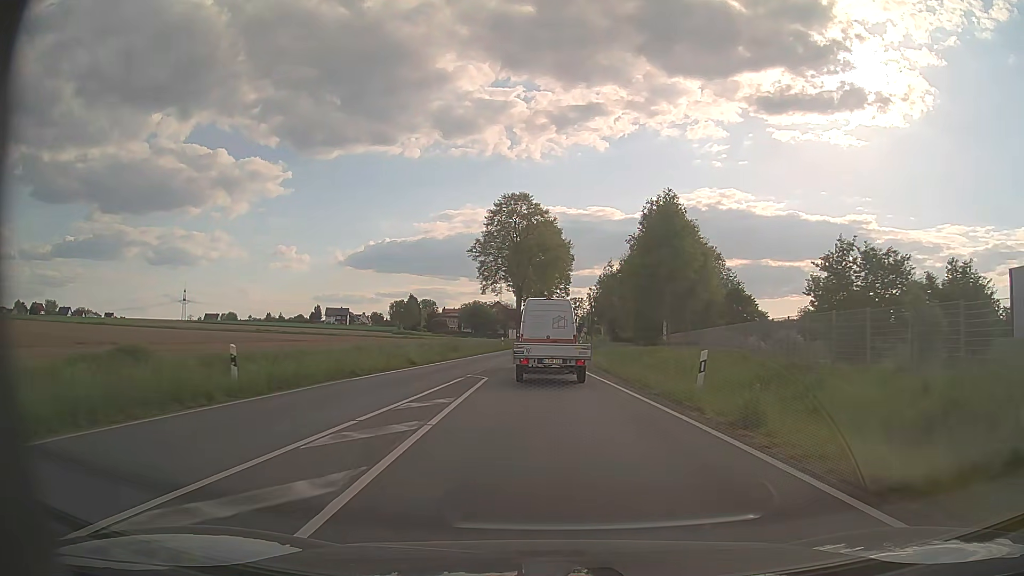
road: secondary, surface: asphalt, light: Day
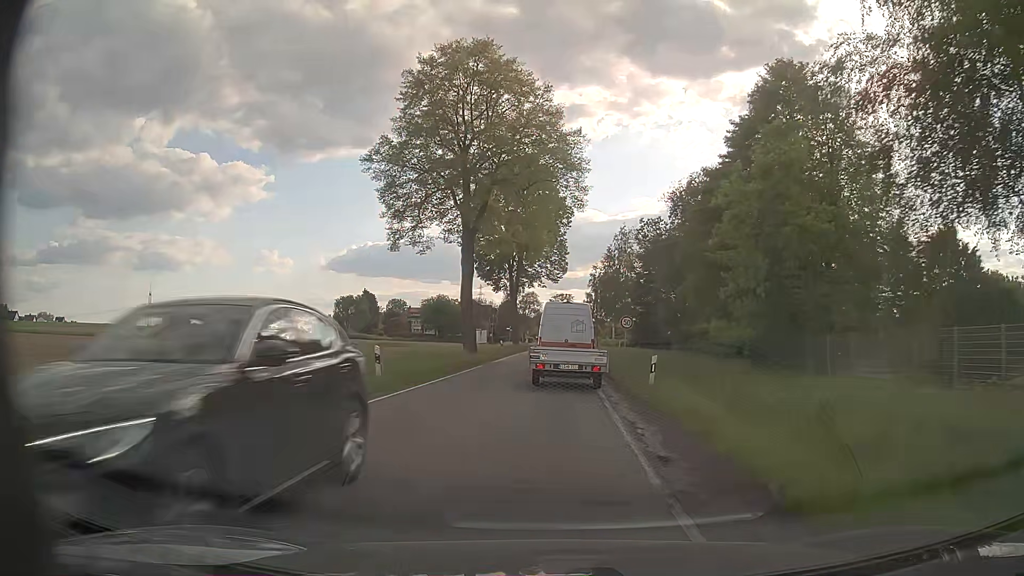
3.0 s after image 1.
(-0.1, +44.7) m; +1°
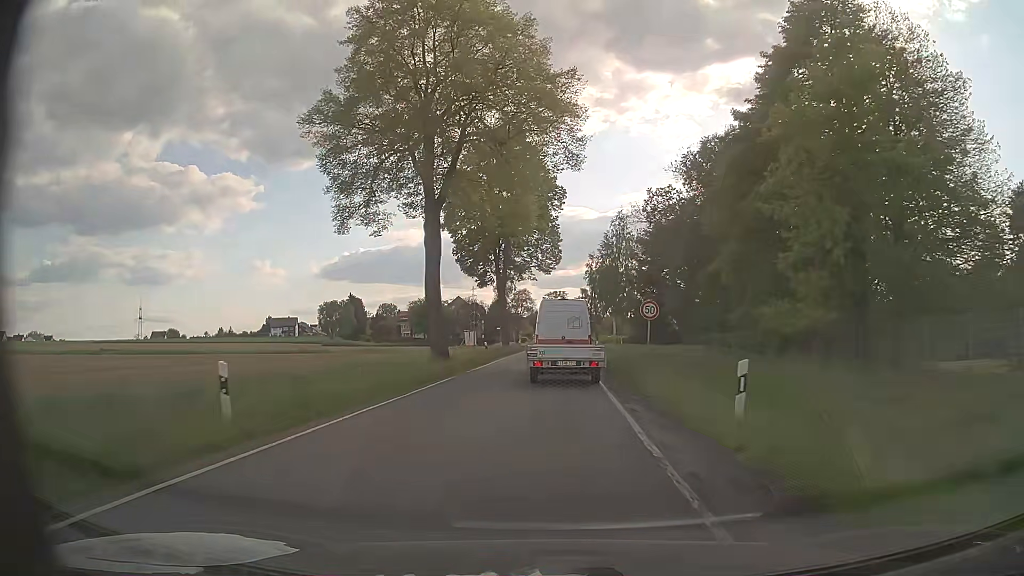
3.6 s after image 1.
(+0.1, +8.6) m; +1°
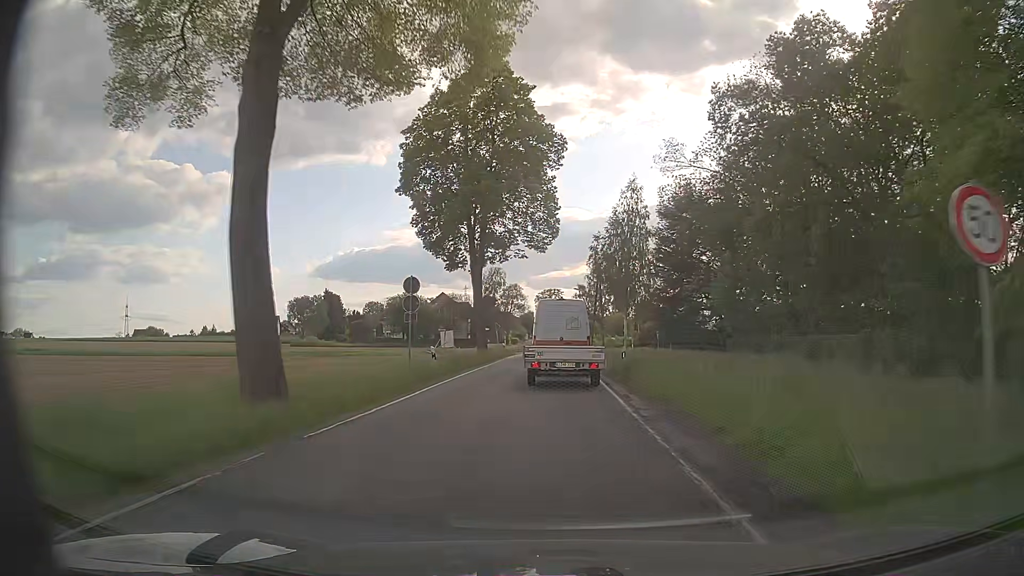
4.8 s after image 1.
(-0.1, +17.5) m; 0°
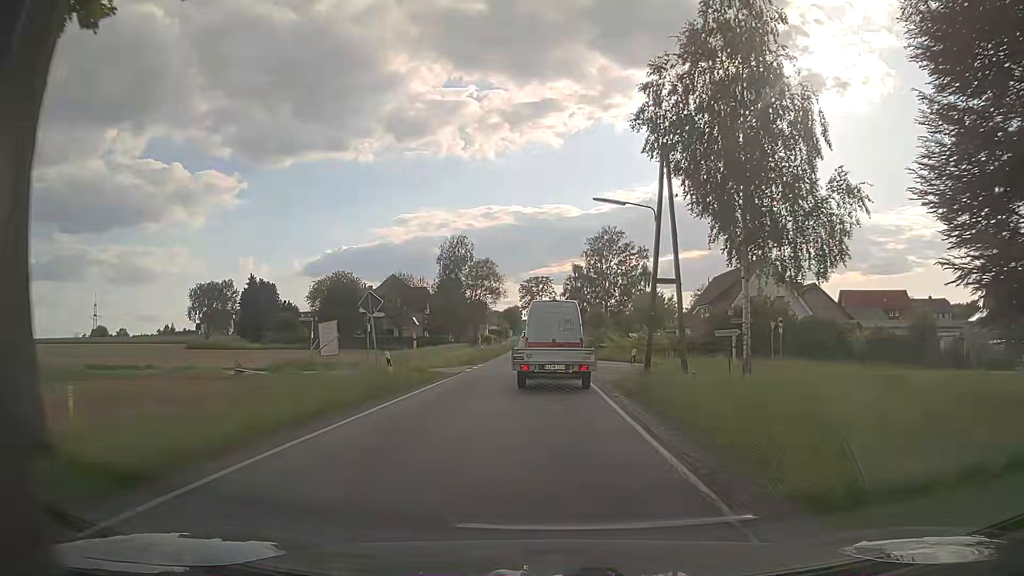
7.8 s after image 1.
(+0.4, +41.9) m; +1°
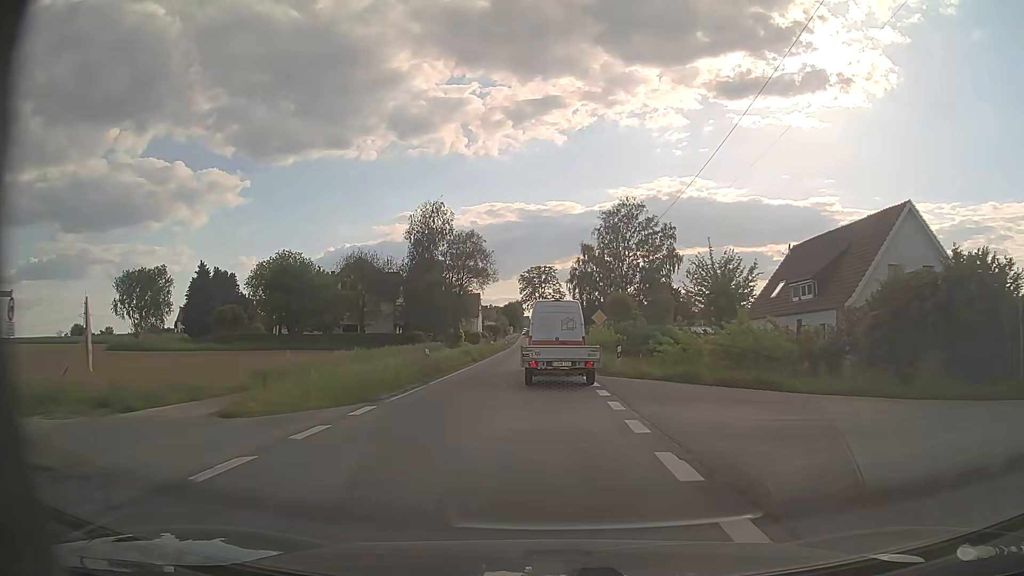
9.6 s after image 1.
(-0.1, +24.1) m; -1°
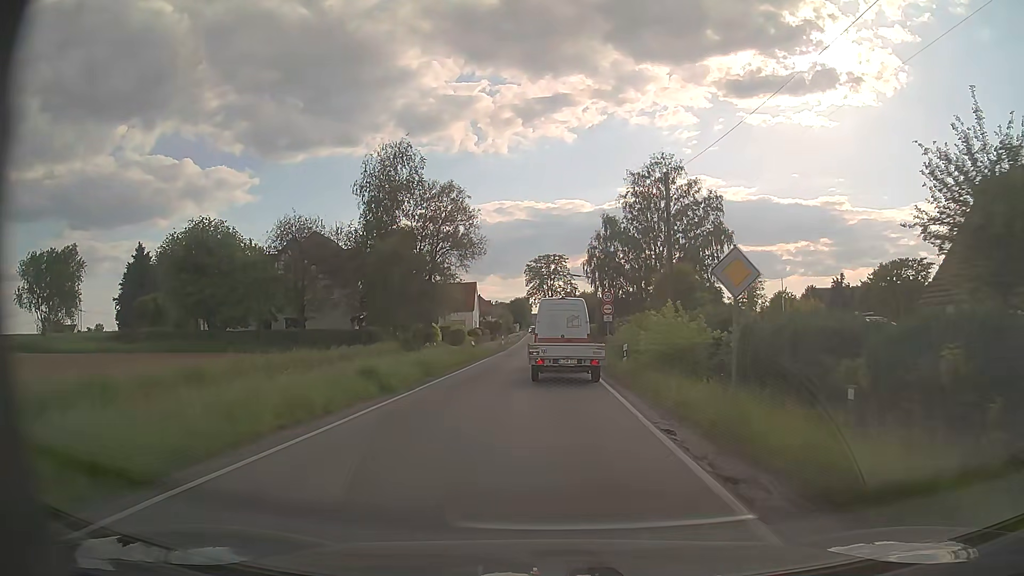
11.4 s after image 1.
(0.0, +24.1) m; 0°
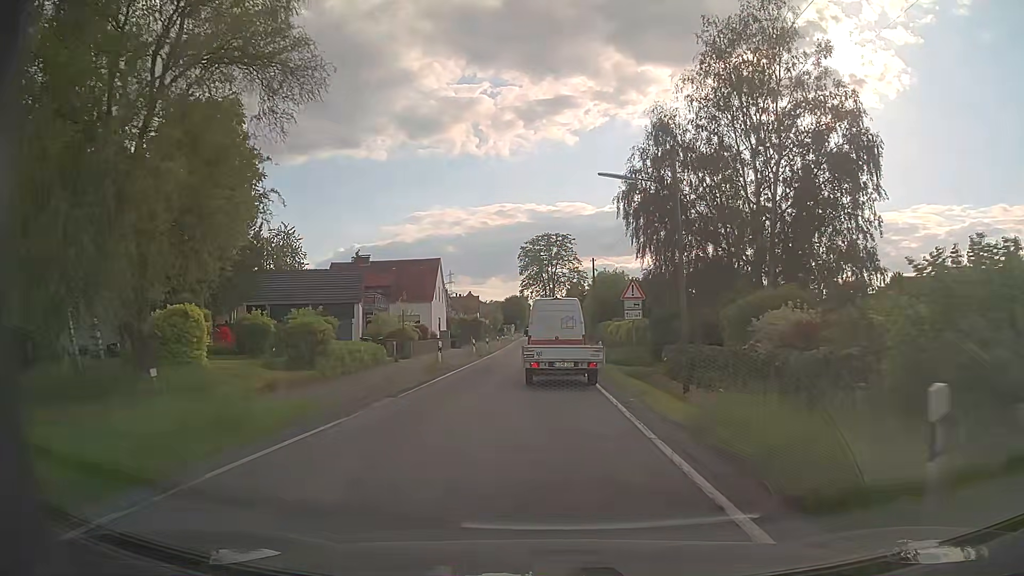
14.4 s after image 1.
(+0.1, +39.7) m; 0°
(0, +10) (0, +20) (0, +30) (0, +40) (0, +50) (-1, +60) (-1, +70) (-1, +80) (-1, +90) (-1, +100) m
